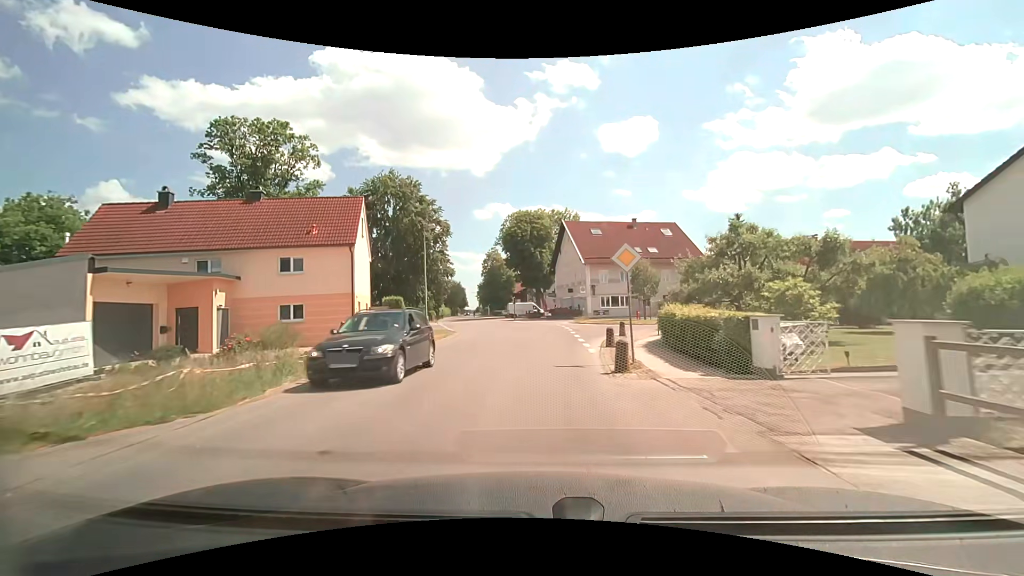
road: tertiary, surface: asphalt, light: Day
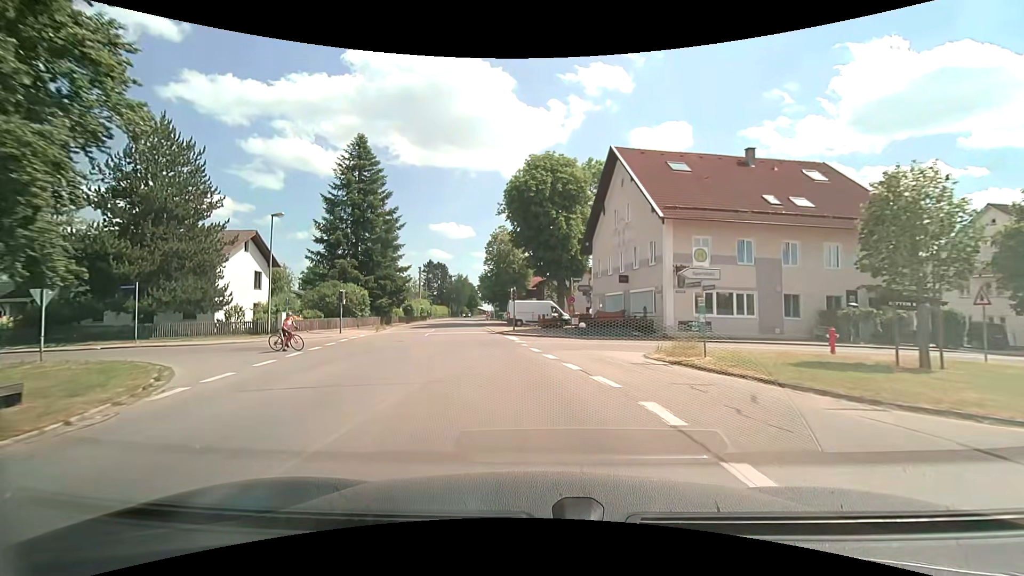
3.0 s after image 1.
(+1.0, +33.4) m; -2°
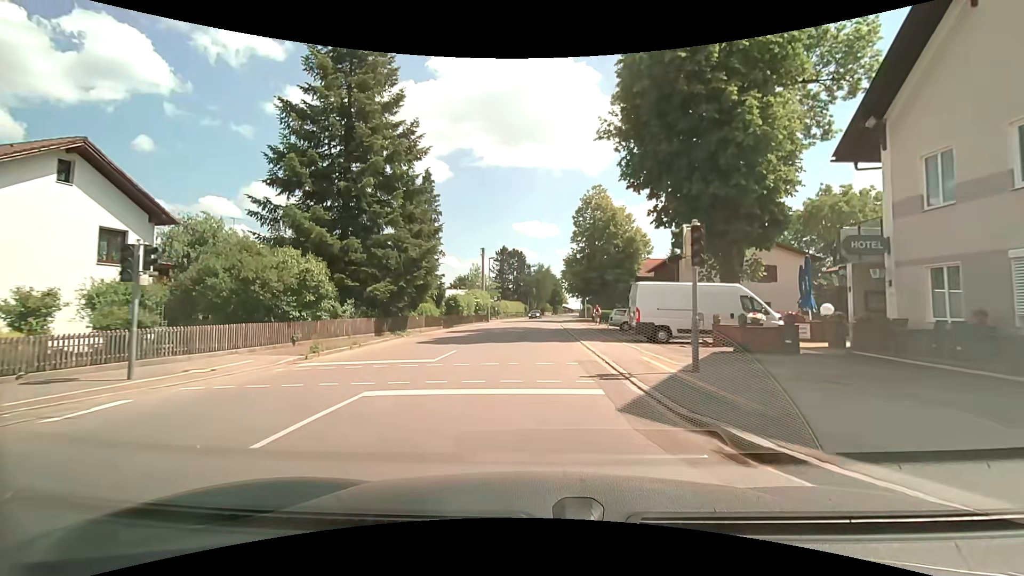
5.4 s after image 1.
(-2.7, +26.2) m; -9°
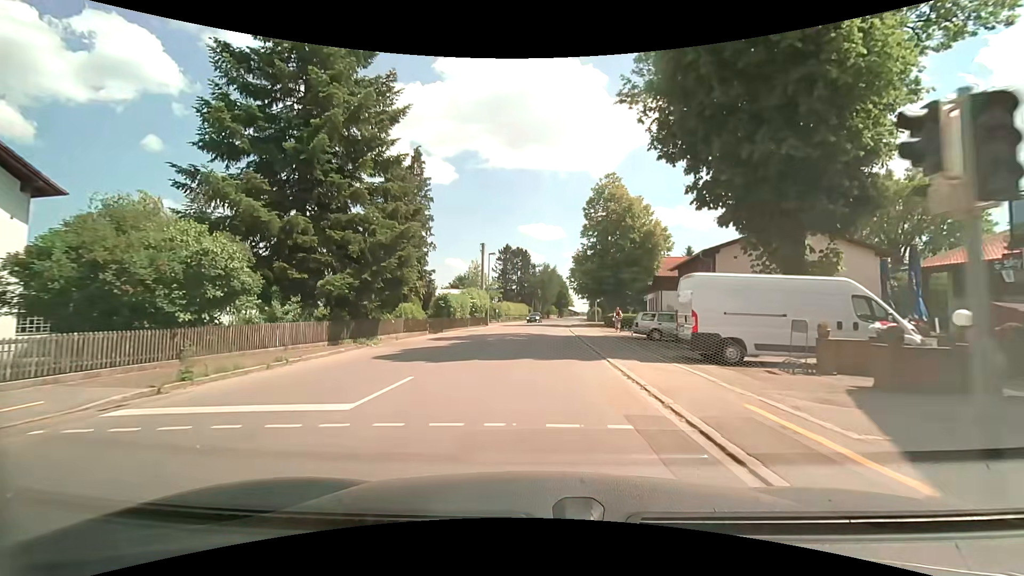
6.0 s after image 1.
(-0.1, +6.6) m; -1°
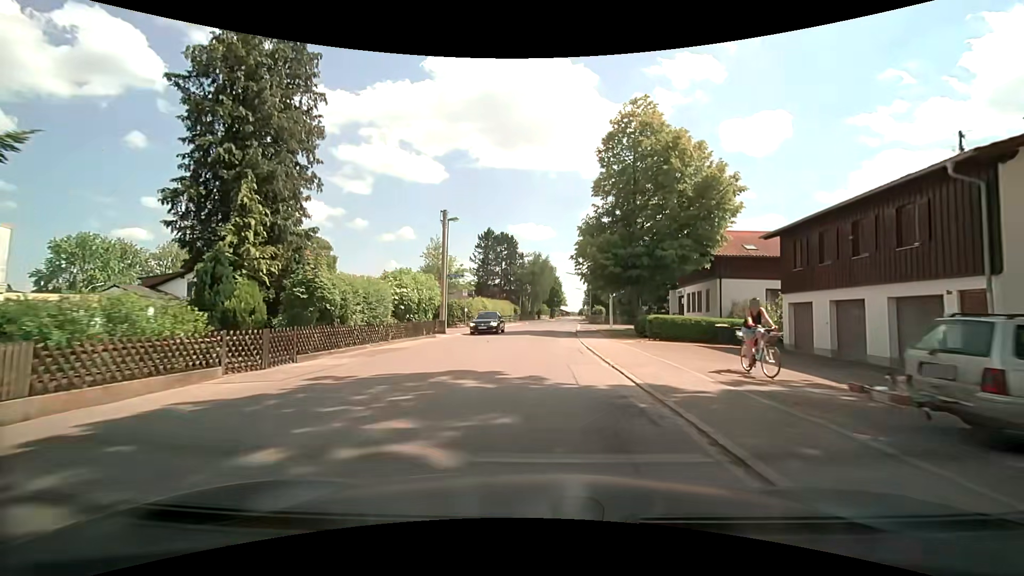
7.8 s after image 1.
(+0.1, +19.9) m; +1°
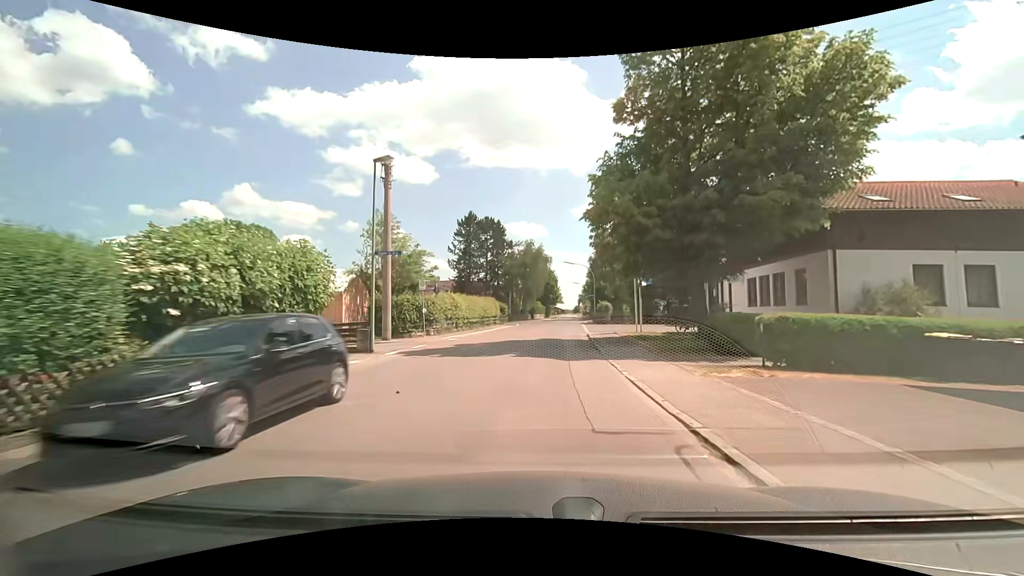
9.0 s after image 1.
(0.0, +13.8) m; 0°
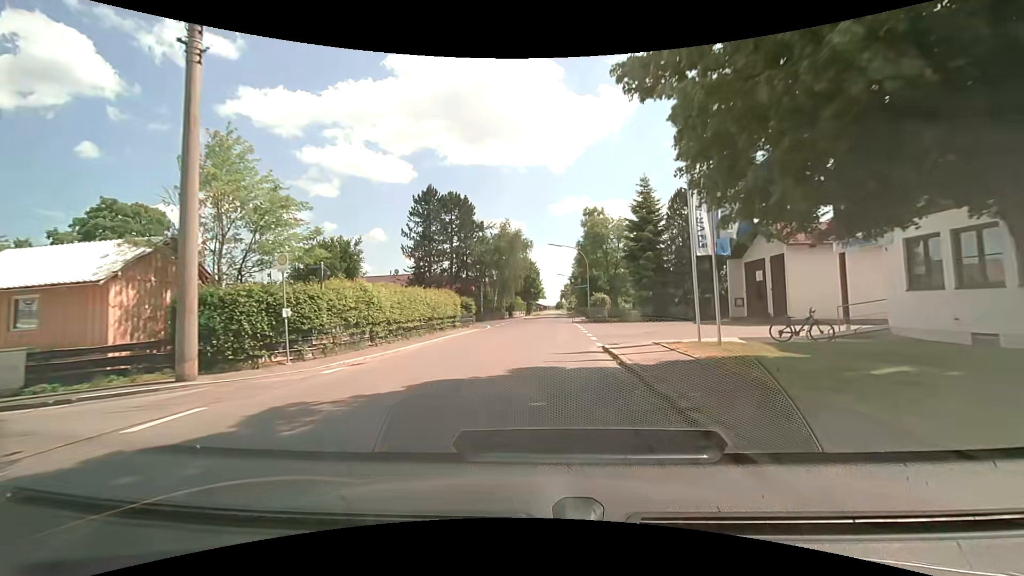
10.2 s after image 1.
(+0.3, +14.2) m; +3°
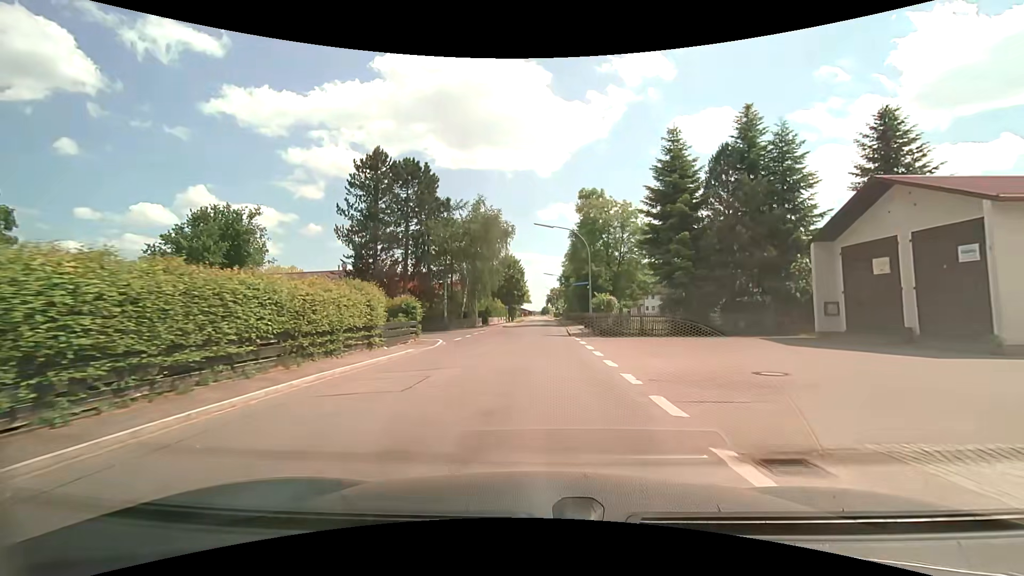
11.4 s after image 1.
(+0.1, +14.2) m; +1°
(0, +10) (0, +20) (0, +30) (+1, +40) (+1, +50) (+1, +60) (+2, +70) (+2, +80) (+2, +90) (+2, +100) m
